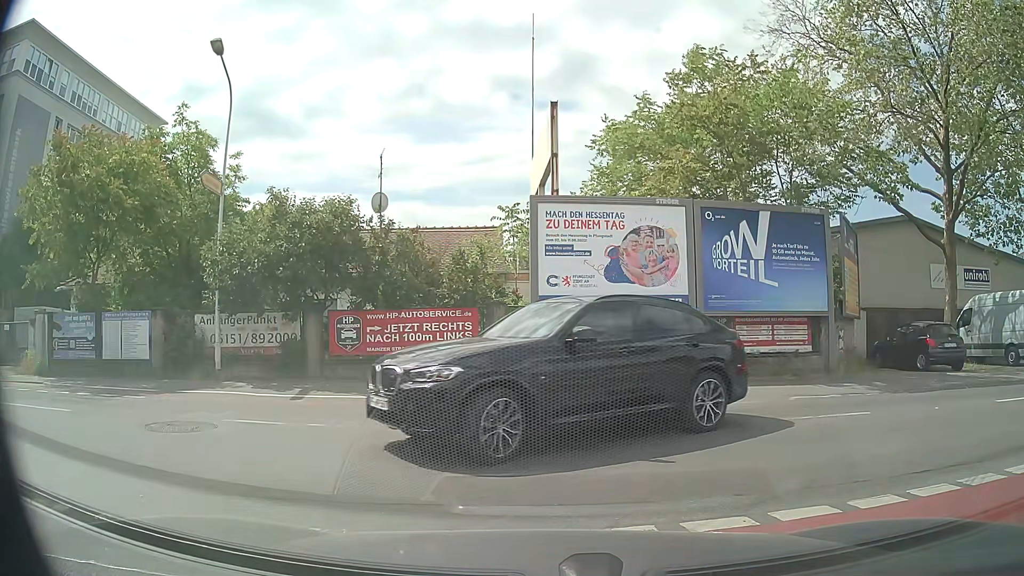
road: tertiary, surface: asphalt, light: Day
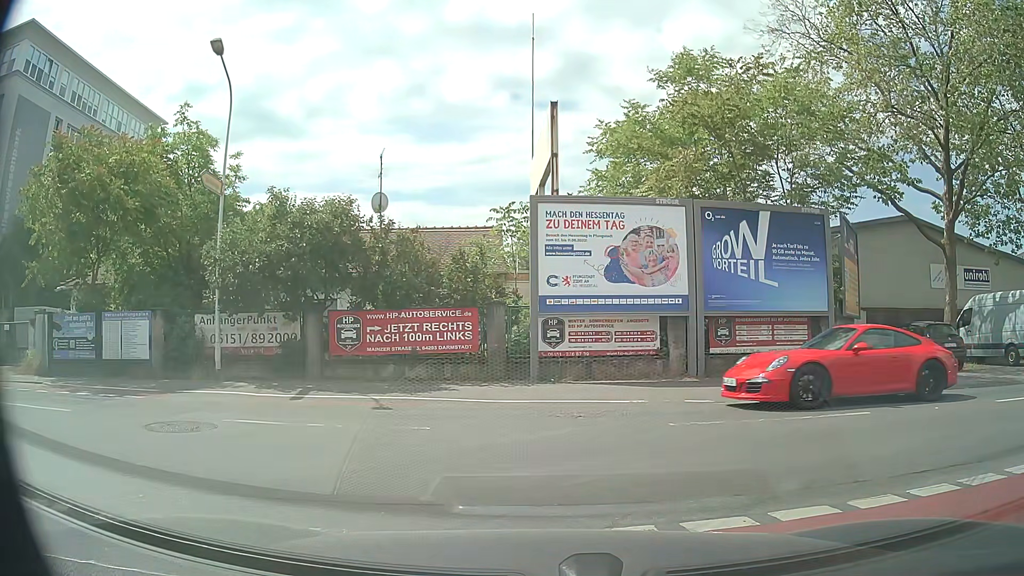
(0.0, 0.0) m; 0°
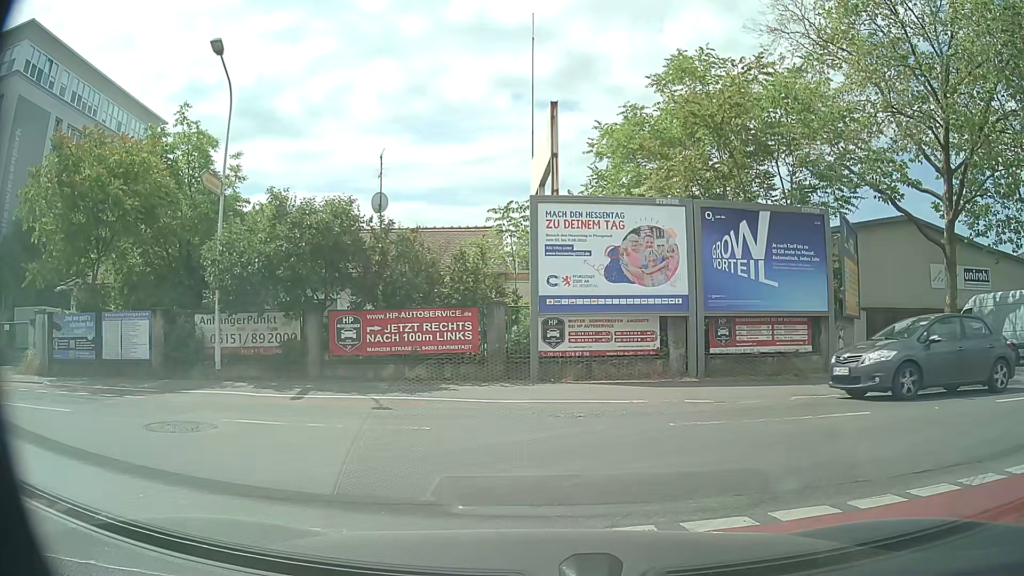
(0.0, 0.0) m; 0°
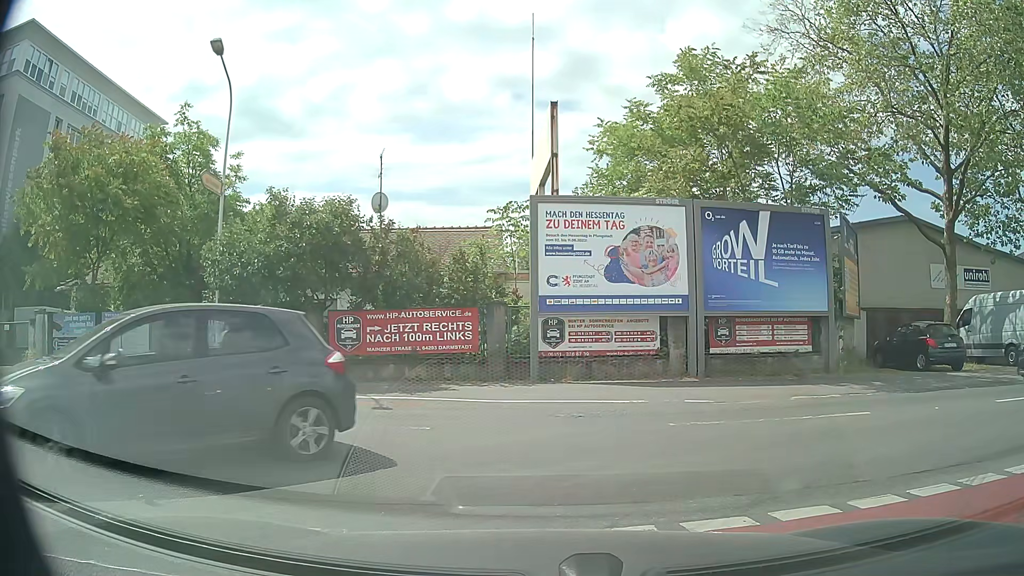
(0.0, 0.0) m; 0°
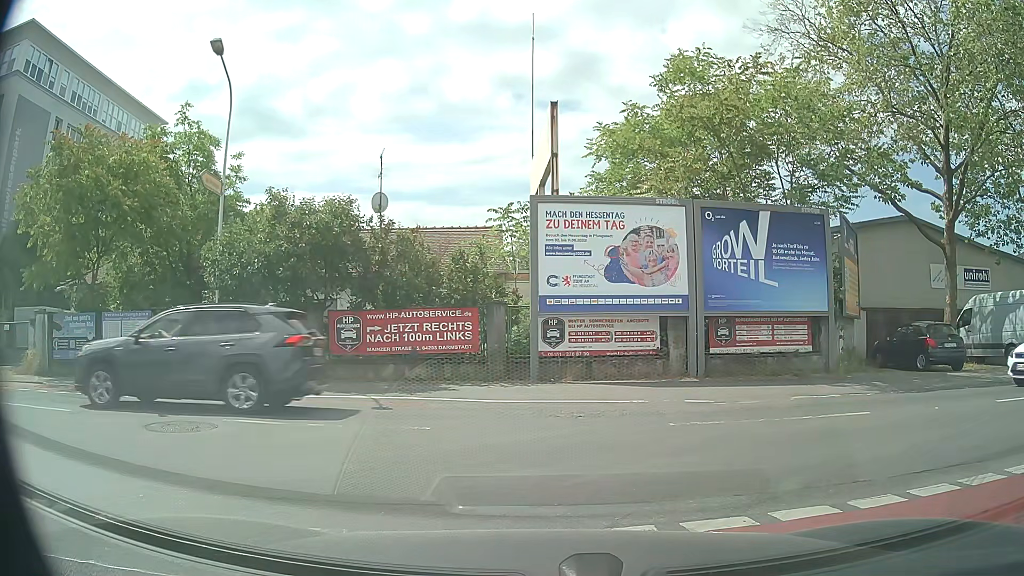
(0.0, 0.0) m; 0°
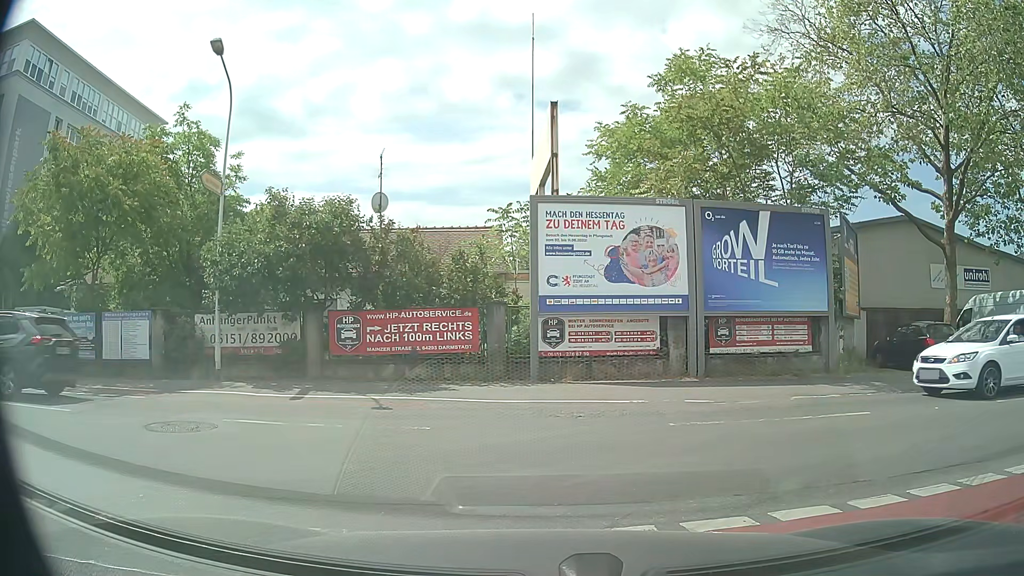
(0.0, 0.0) m; 0°
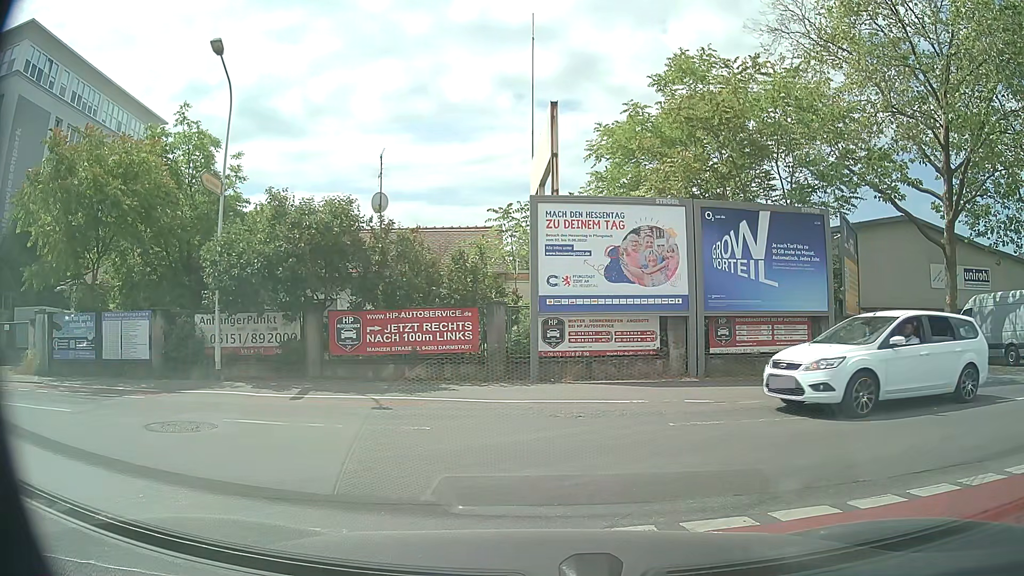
(0.0, 0.0) m; 0°
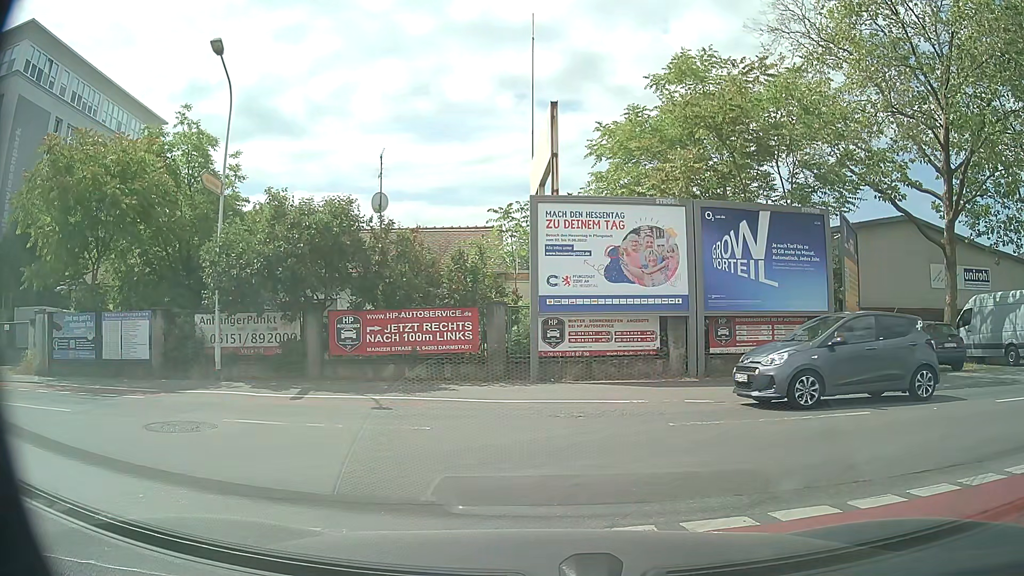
(0.0, 0.0) m; 0°
